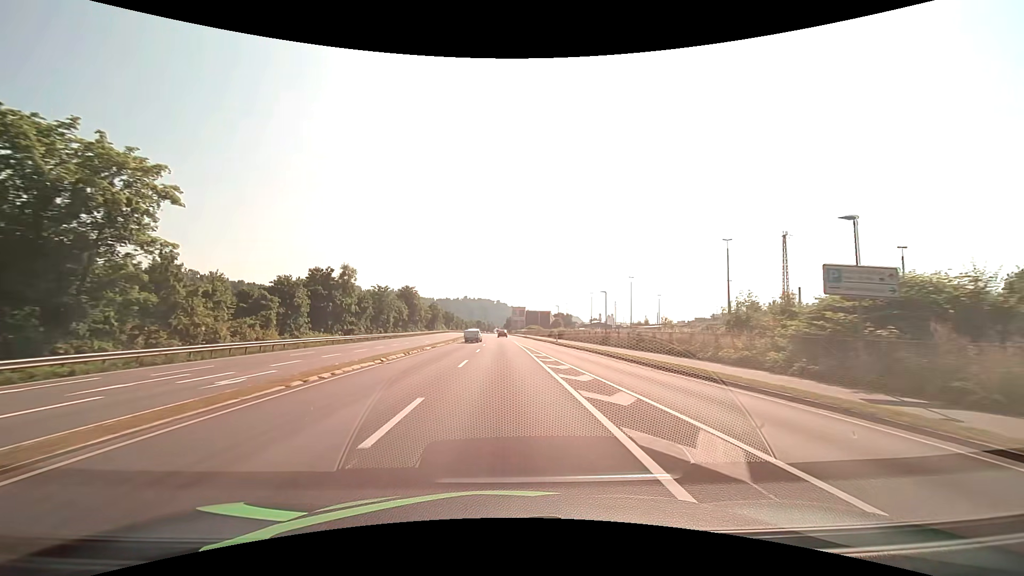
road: primary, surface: asphalt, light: Day
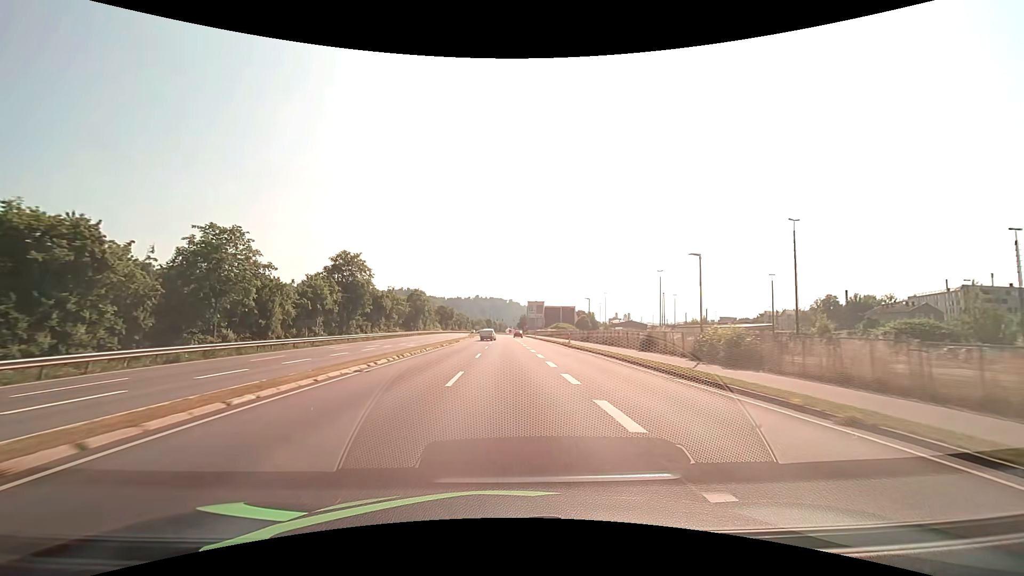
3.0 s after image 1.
(-0.7, +53.9) m; -1°
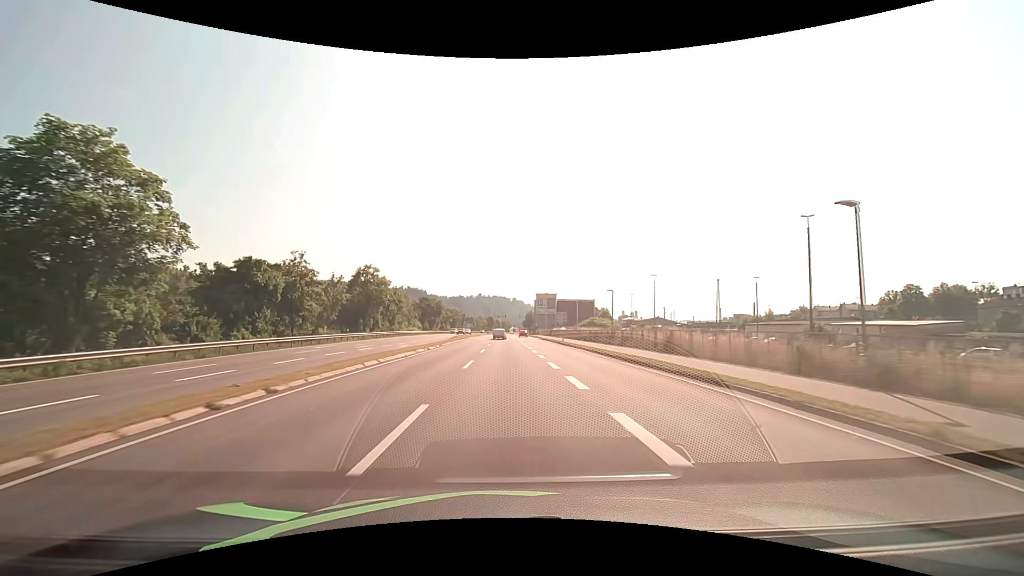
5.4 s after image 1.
(-0.2, +43.1) m; 0°
(0, +10) (0, +20) (0, +30) (0, +40) (0, +50) (0, +60) (0, +70) (0, +80) (0, +90) (0, +100) m
